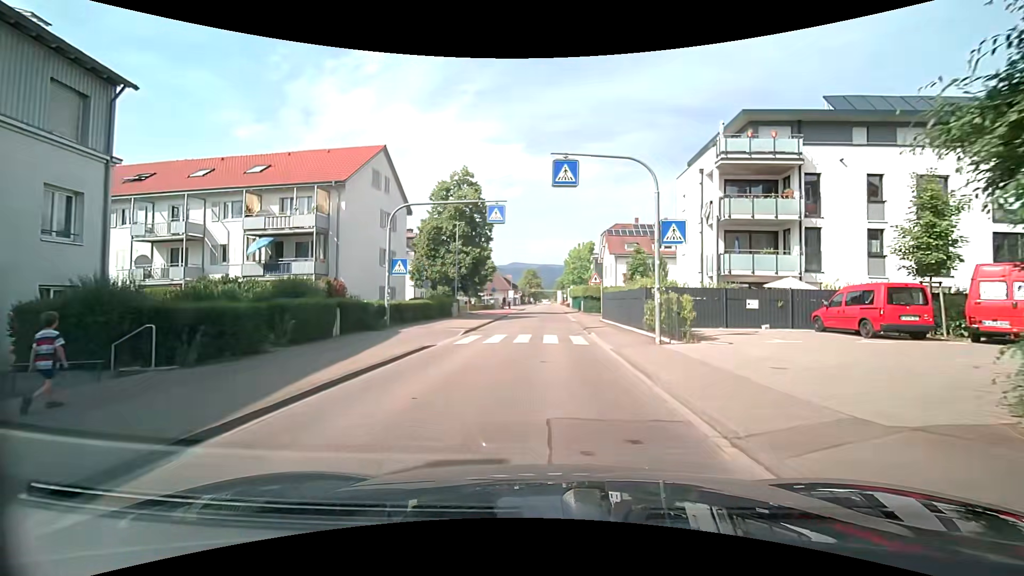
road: tertiary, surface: asphalt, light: Day
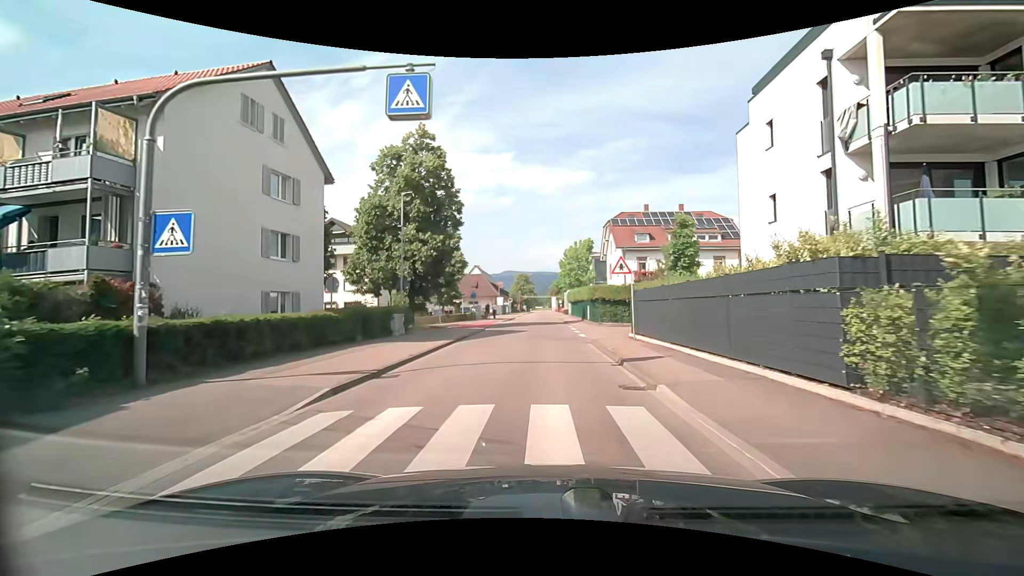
(+0.1, +13.7) m; +1°
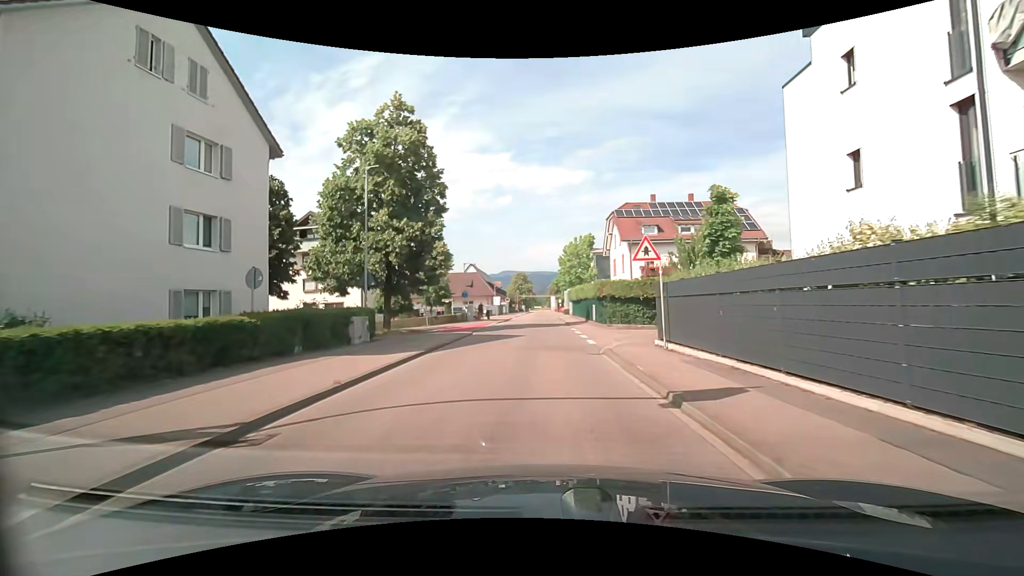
(0.0, +5.1) m; 0°
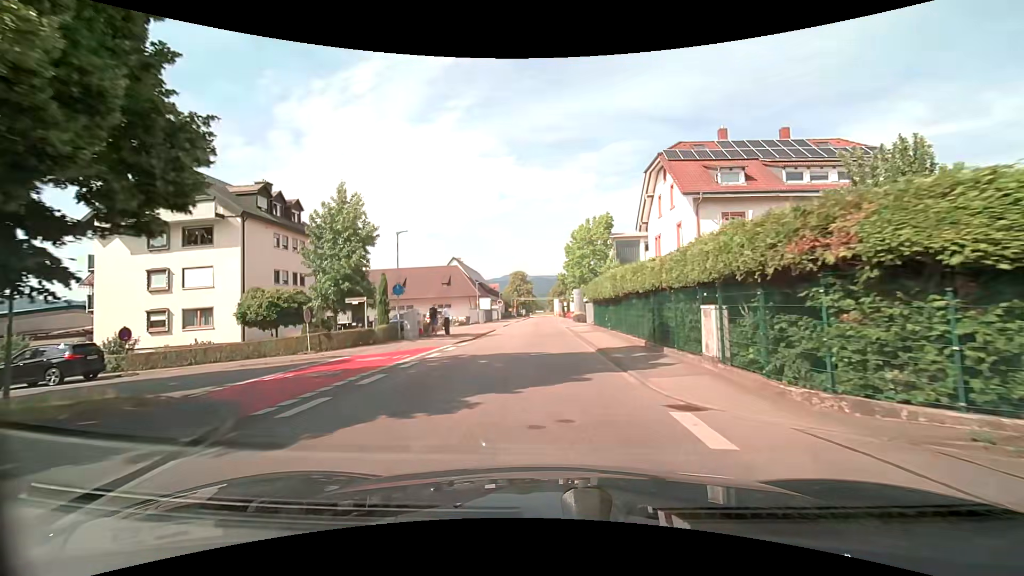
(0.0, +22.5) m; 0°
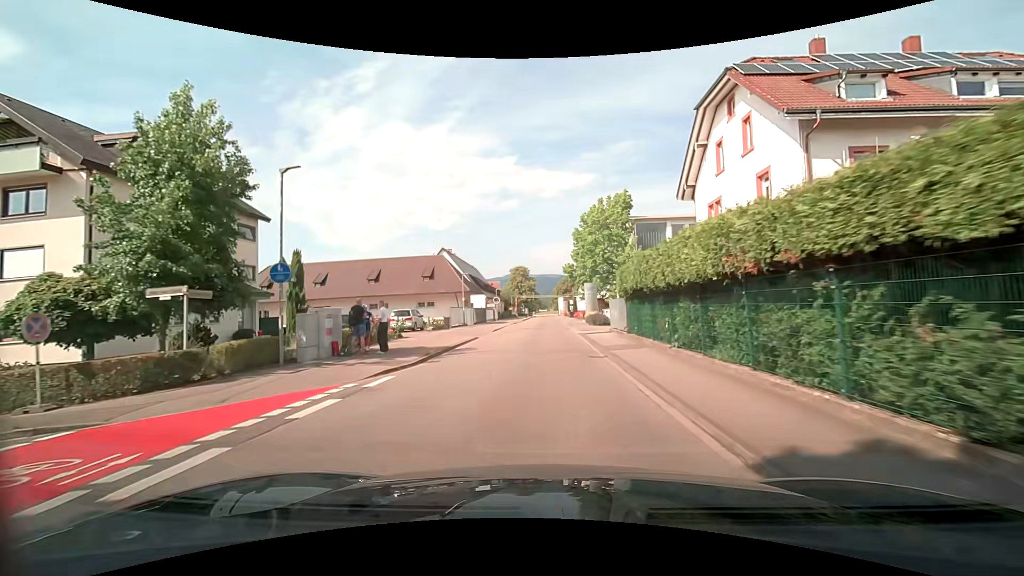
(0.0, +12.0) m; 0°
(0, +10) (0, +20) (0, +30) (0, +40) (0, +50) (0, +60) (0, +70) (0, +80) (-1, +90) (-1, +100) m
